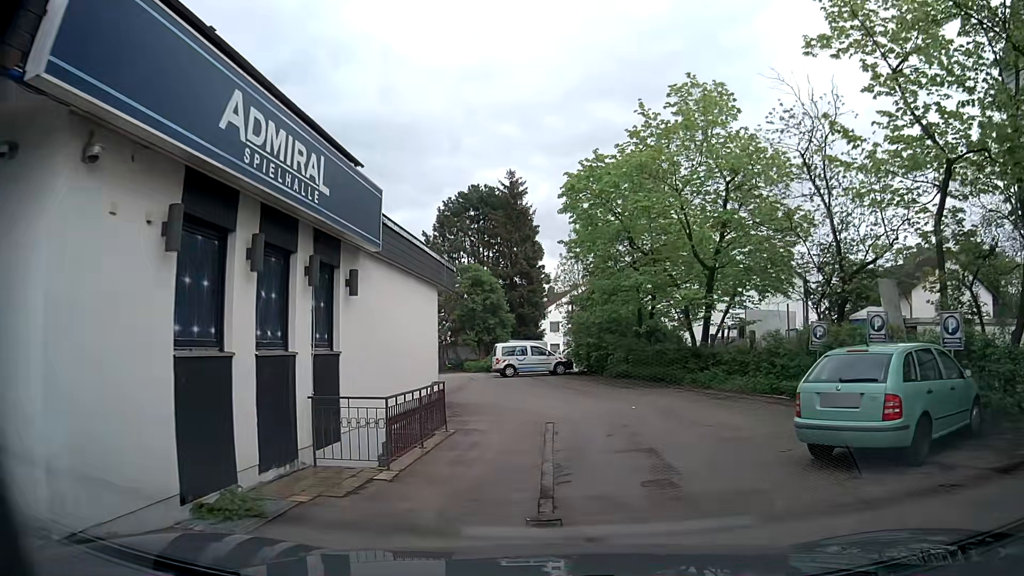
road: tertiary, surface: asphalt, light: Day
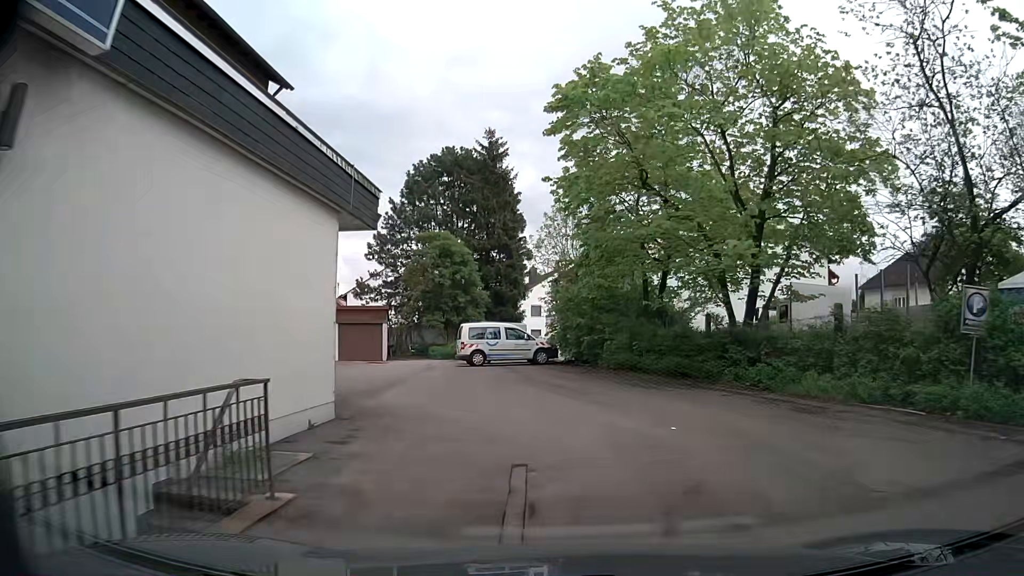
(-0.1, +7.6) m; 0°
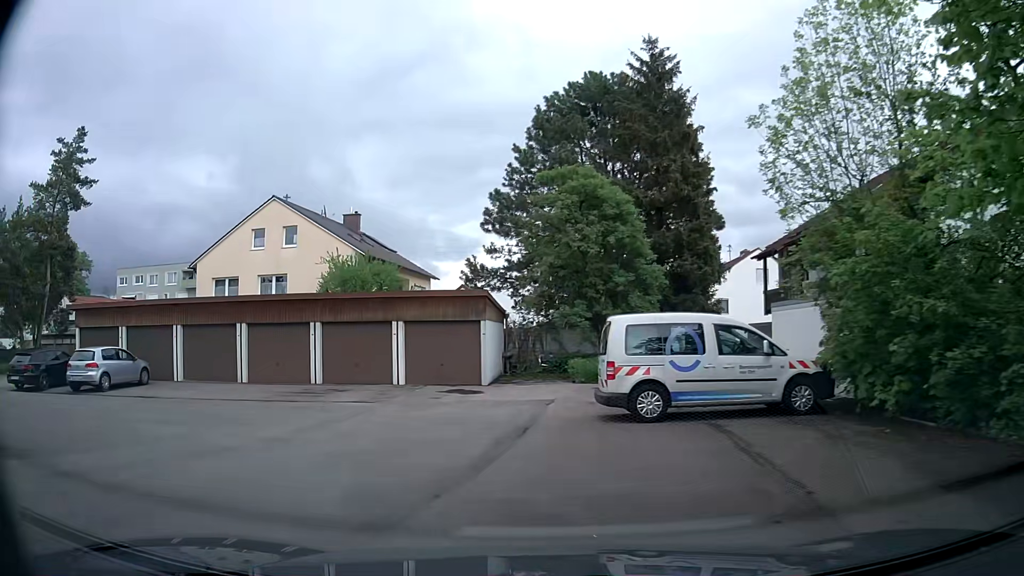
(-1.1, +16.9) m; -14°
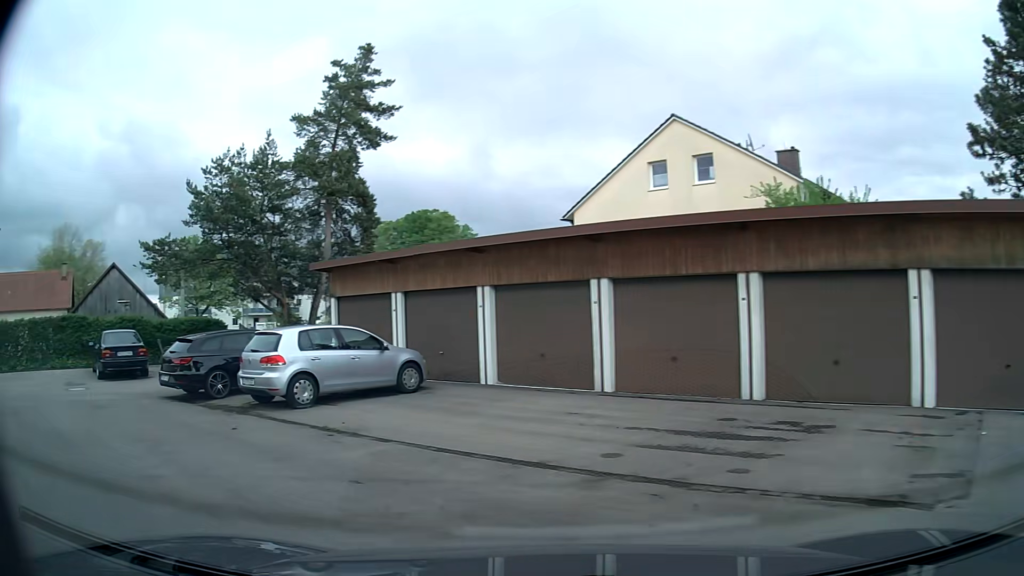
(-2.8, +12.0) m; -35°
